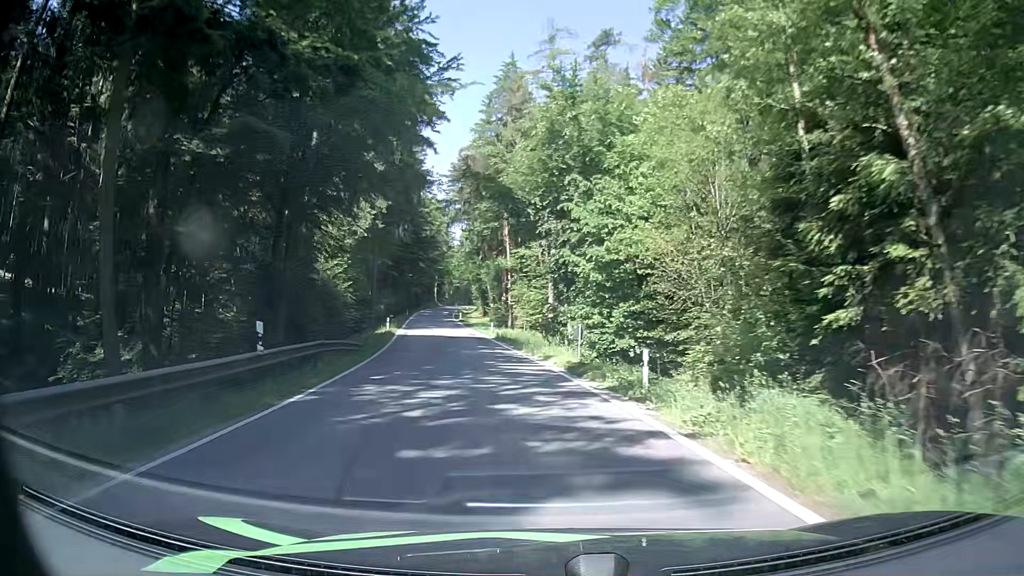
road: tertiary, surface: asphalt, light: Day
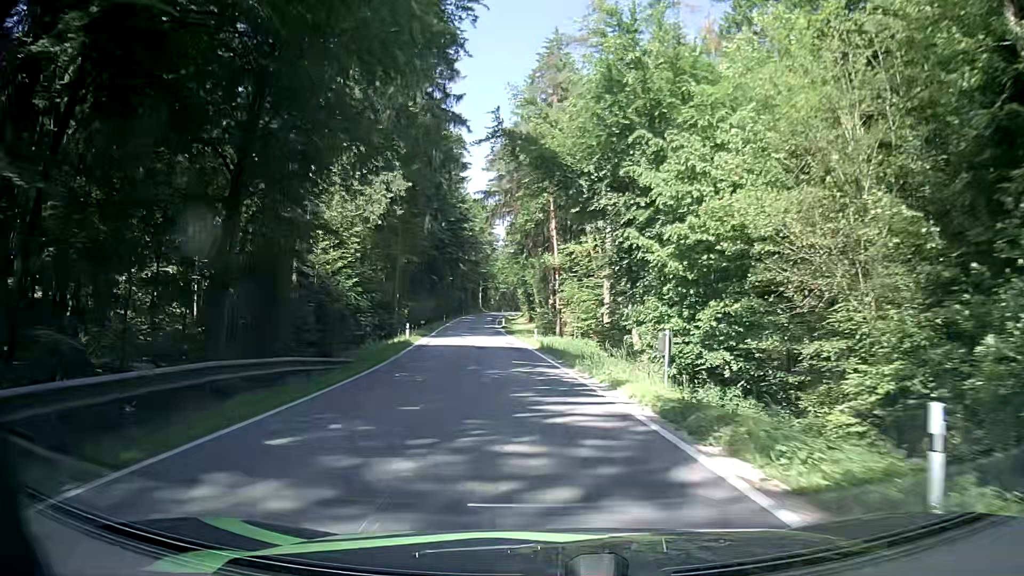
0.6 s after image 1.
(-0.3, +8.5) m; -5°
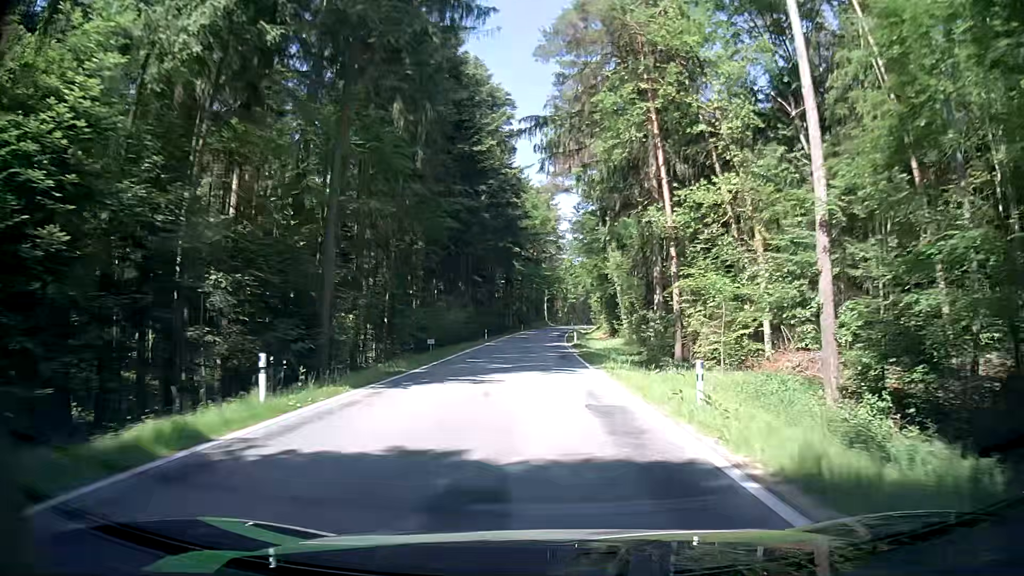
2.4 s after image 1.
(-1.9, +26.5) m; -7°
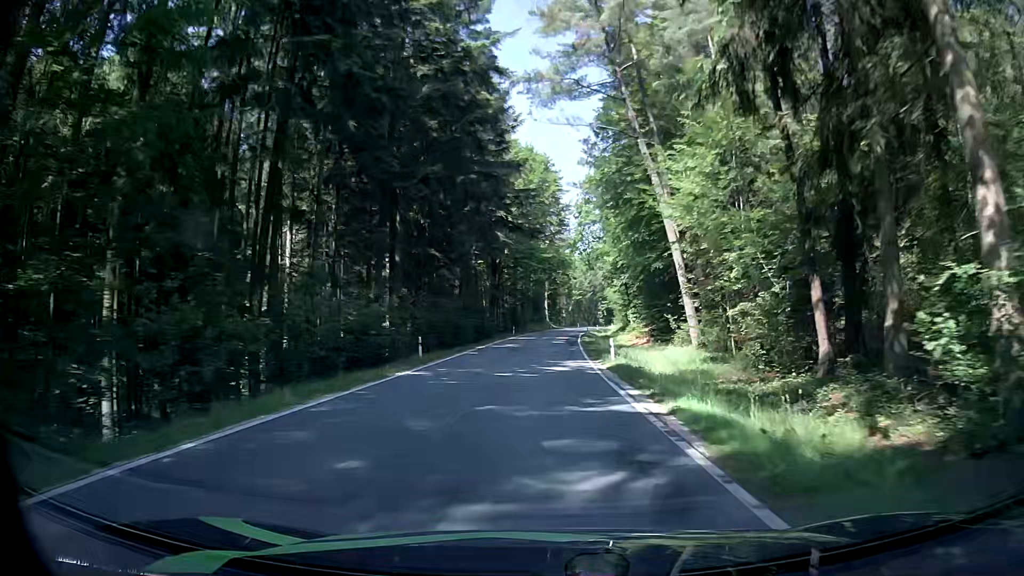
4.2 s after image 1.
(+0.5, +28.1) m; +2°
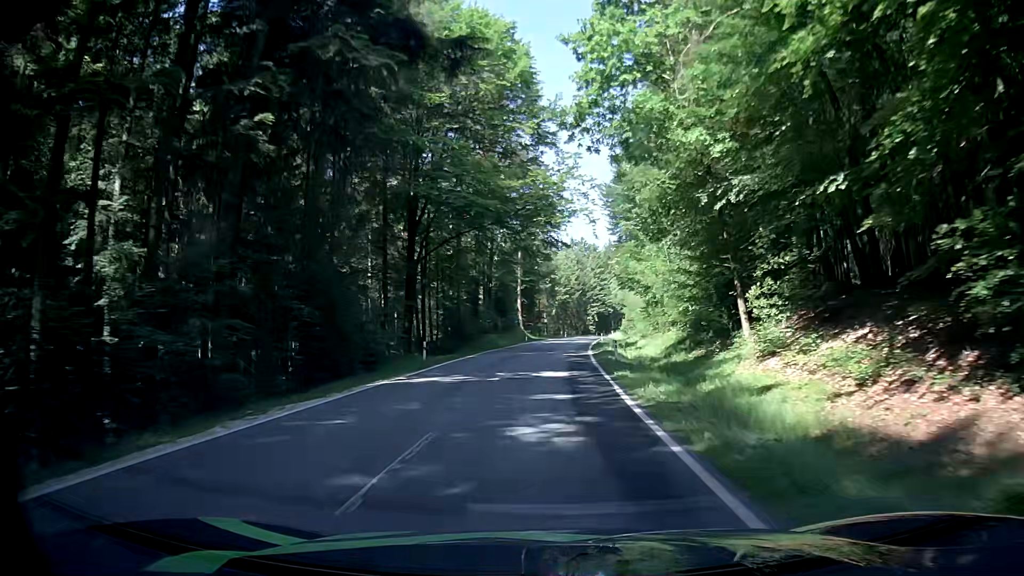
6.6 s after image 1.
(+0.1, +40.0) m; +1°
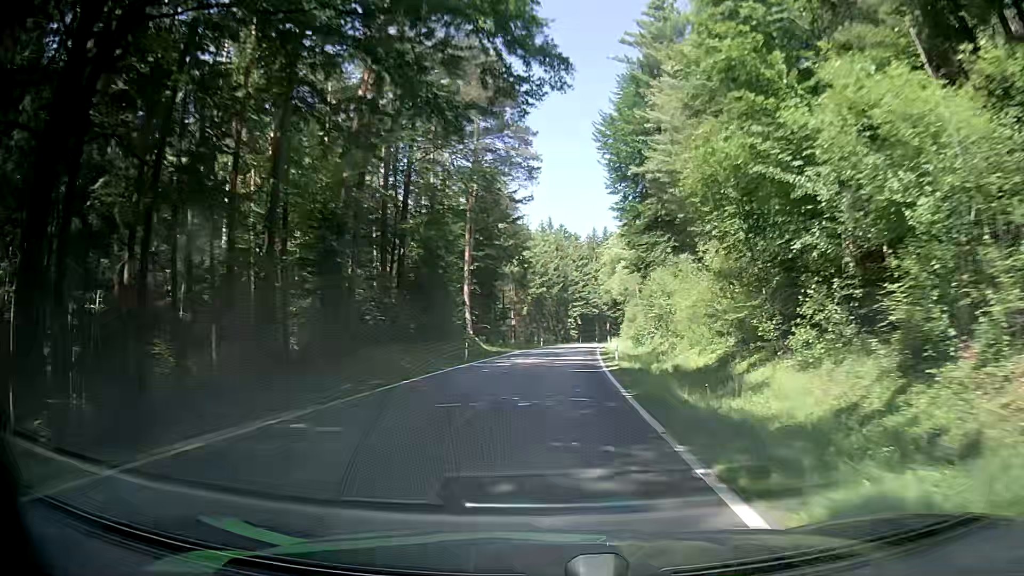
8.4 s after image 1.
(+0.7, +31.4) m; +3°
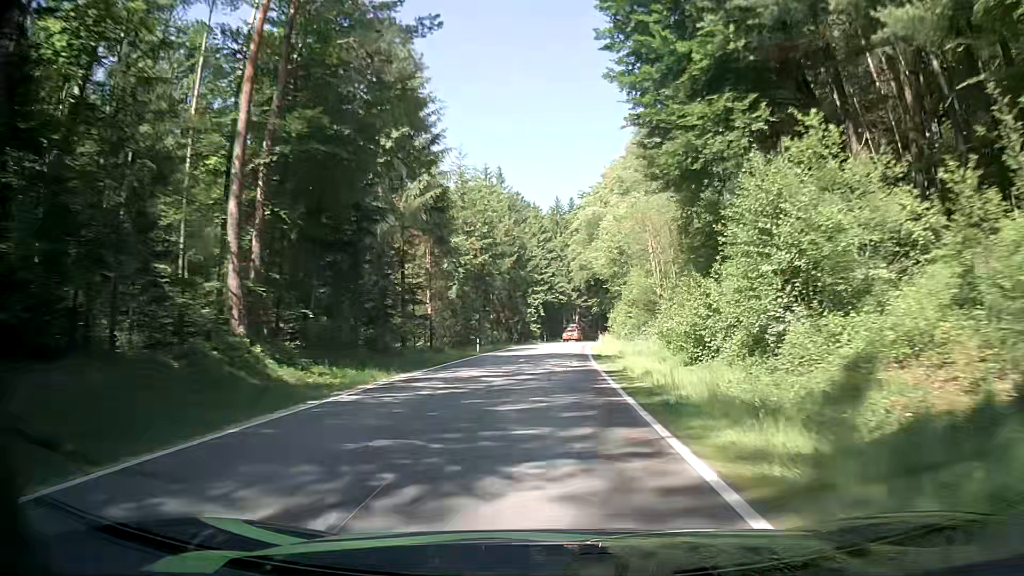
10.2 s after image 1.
(+0.6, +32.2) m; +3°
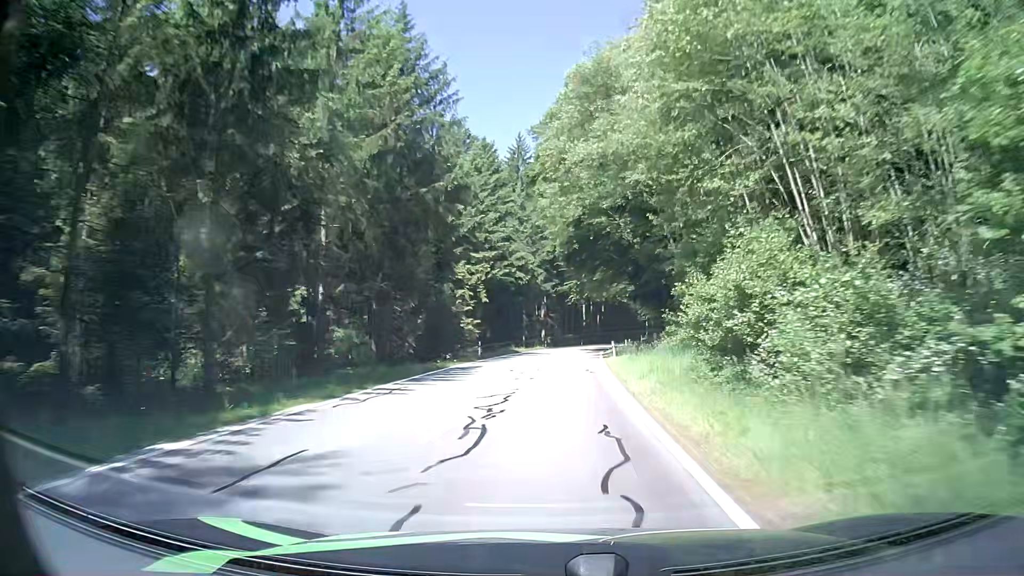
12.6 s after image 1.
(+0.7, +42.4) m; +3°
(0, +10) (0, +20) (+1, +30) (+1, +40) (+2, +50) (+3, +60) (+4, +70) (+5, +80) (+7, +90) (+8, +100) m
